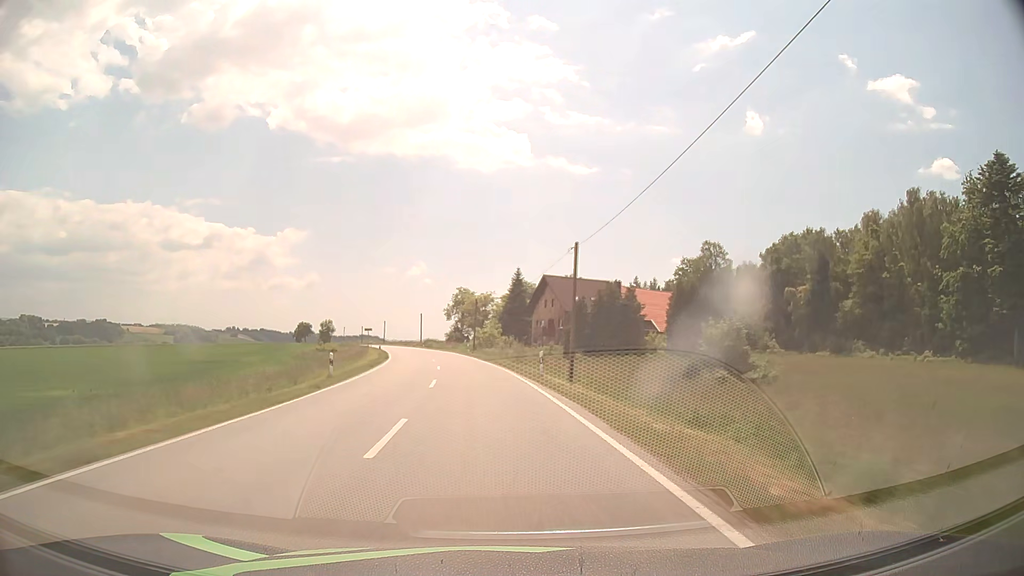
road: secondary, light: Day
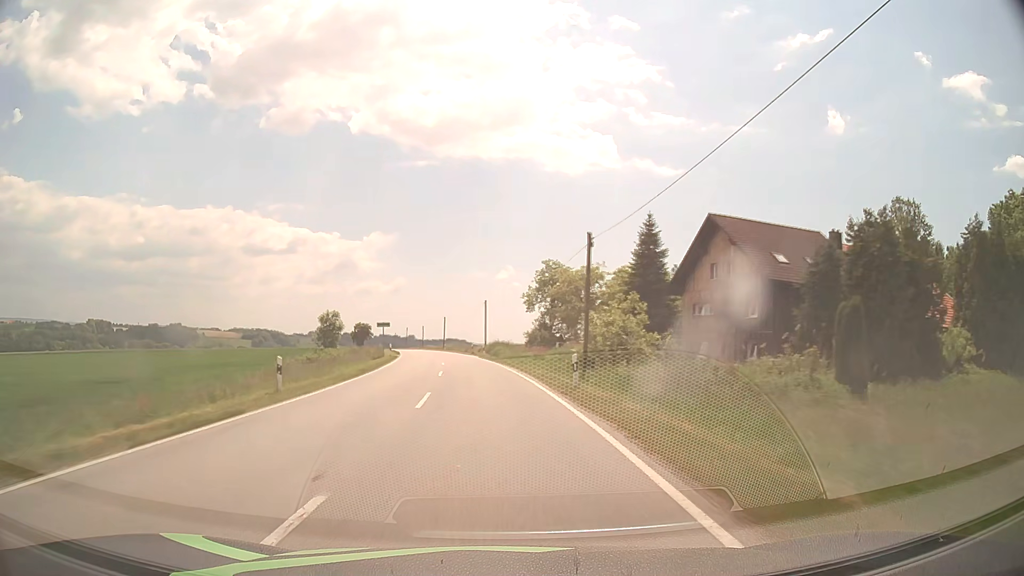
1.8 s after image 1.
(-2.7, +42.3) m; -7°
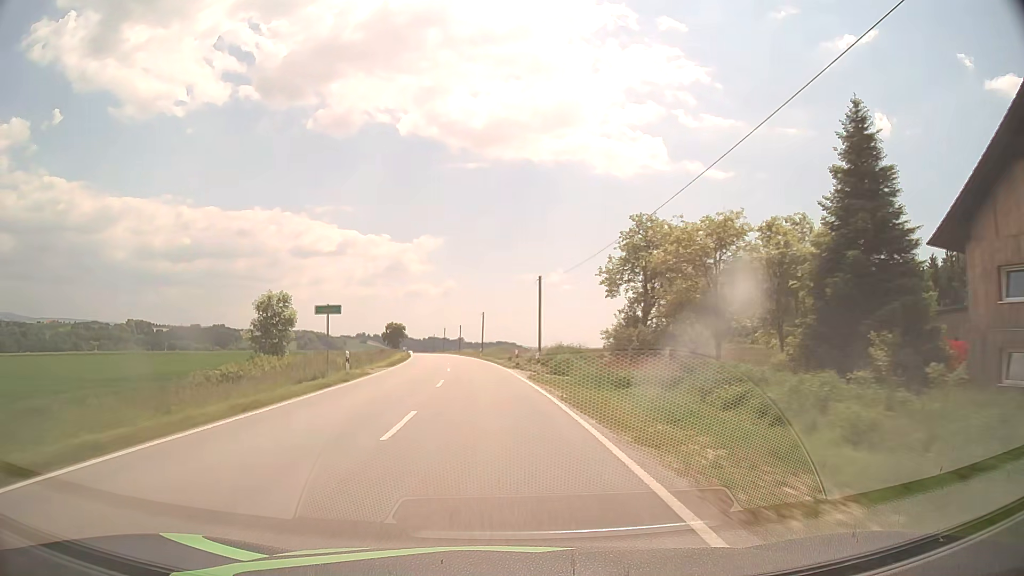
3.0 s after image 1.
(-1.1, +28.3) m; -4°
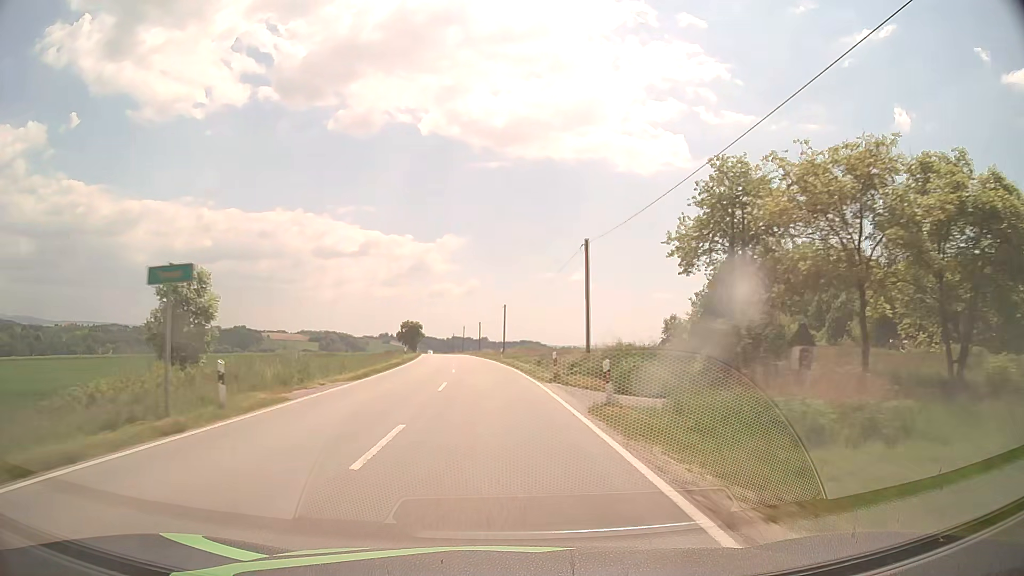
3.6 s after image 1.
(-0.3, +14.2) m; -2°
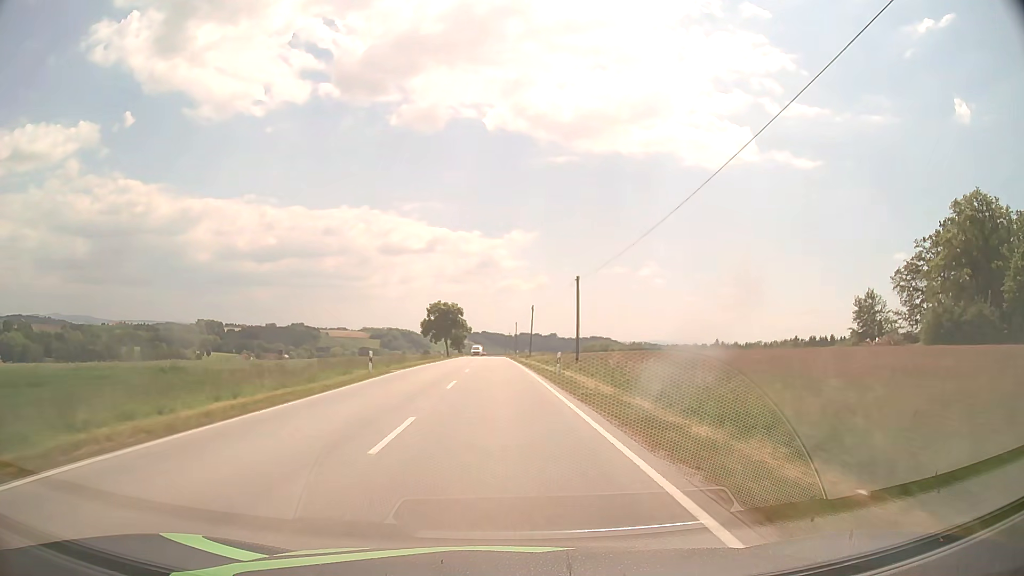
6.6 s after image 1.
(-4.6, +71.1) m; -6°
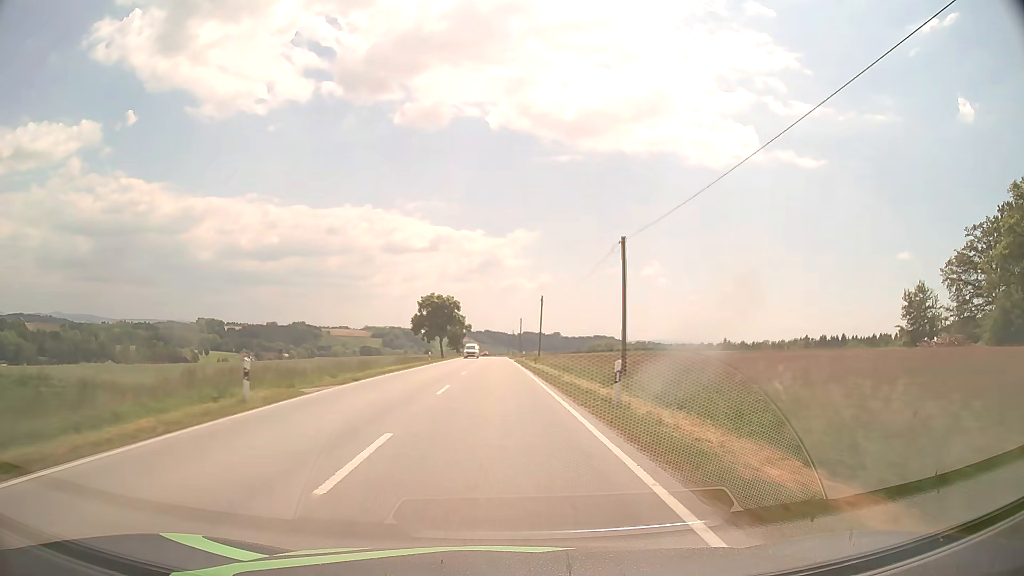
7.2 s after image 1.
(0.0, +14.3) m; 0°
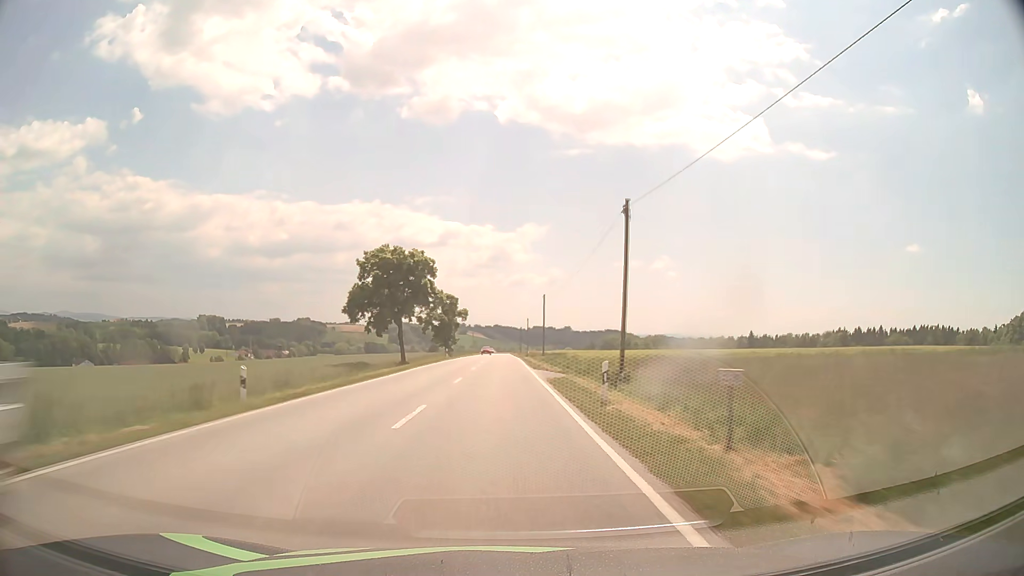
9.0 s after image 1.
(-0.3, +42.9) m; -1°
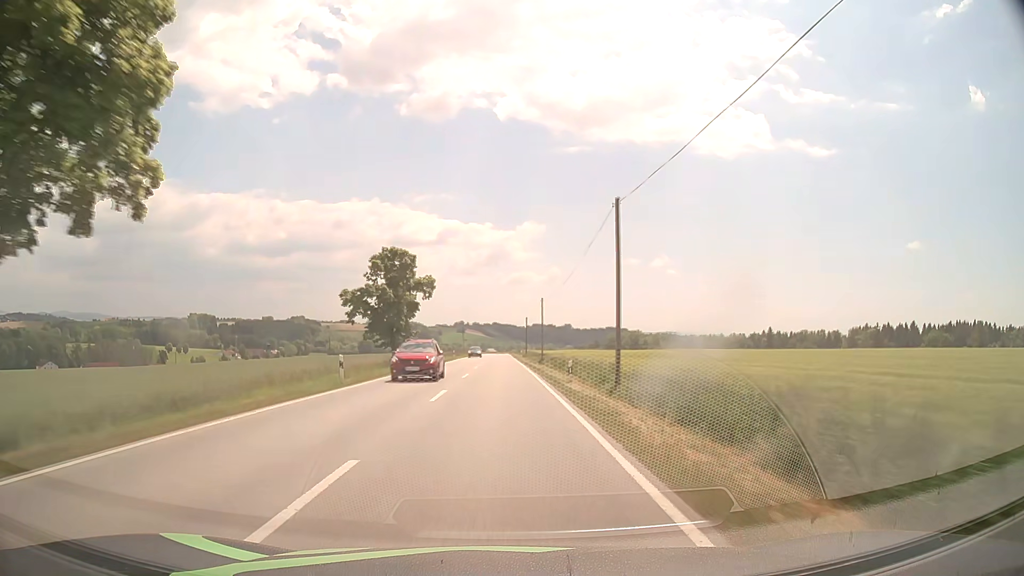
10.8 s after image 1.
(0.0, +42.9) m; 0°
(0, +10) (0, +20) (0, +30) (0, +40) (0, +50) (0, +60) (0, +70) (0, +80) (0, +90) (0, +100) m
